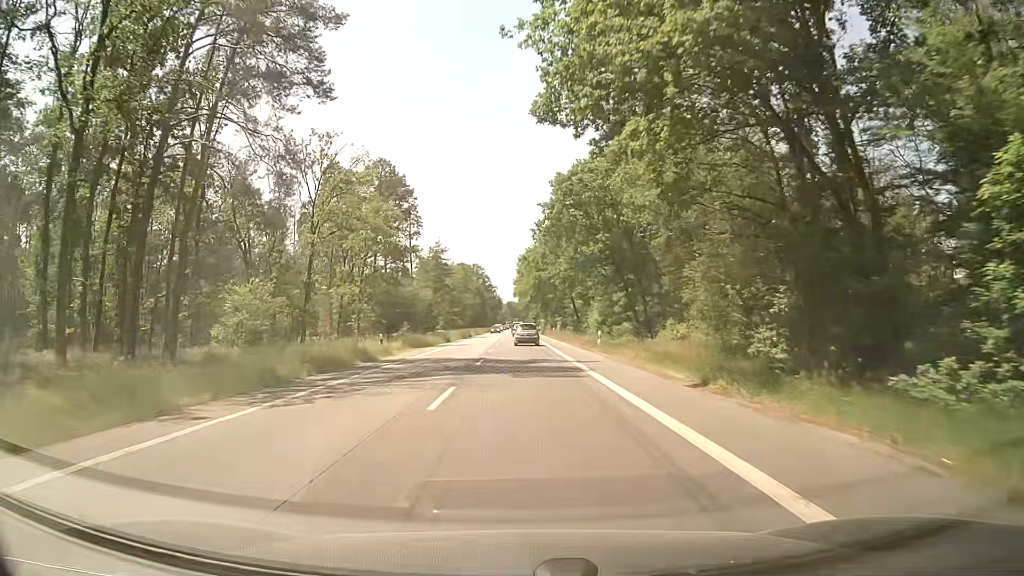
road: secondary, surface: asphalt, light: Day
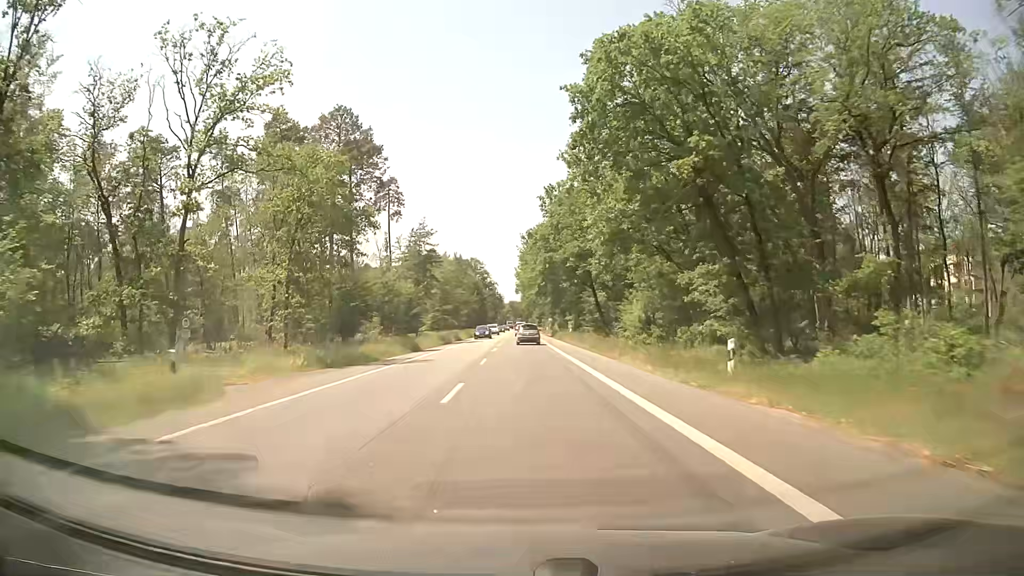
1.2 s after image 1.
(-0.1, +22.5) m; 0°
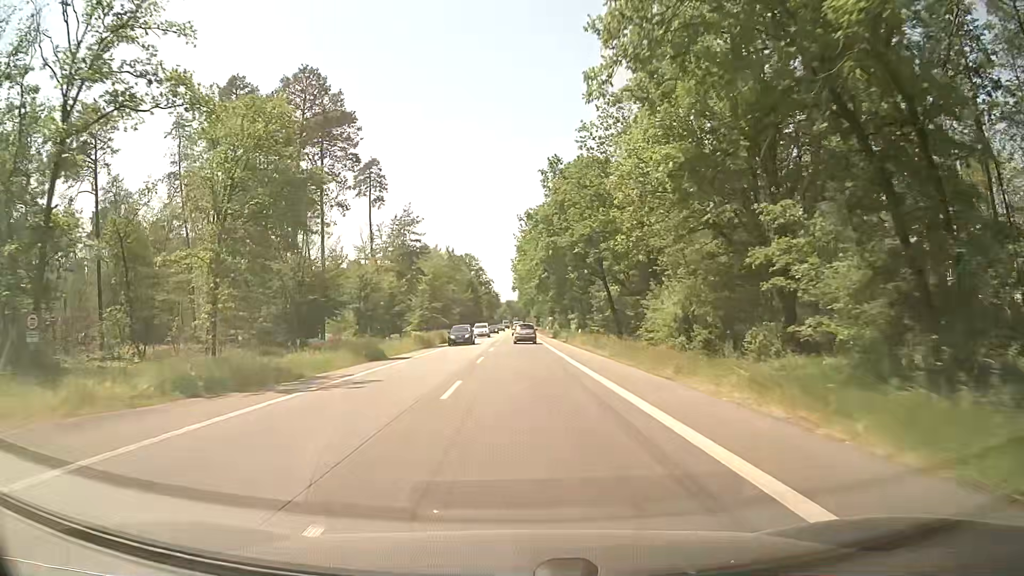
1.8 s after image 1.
(0.0, +11.2) m; 0°
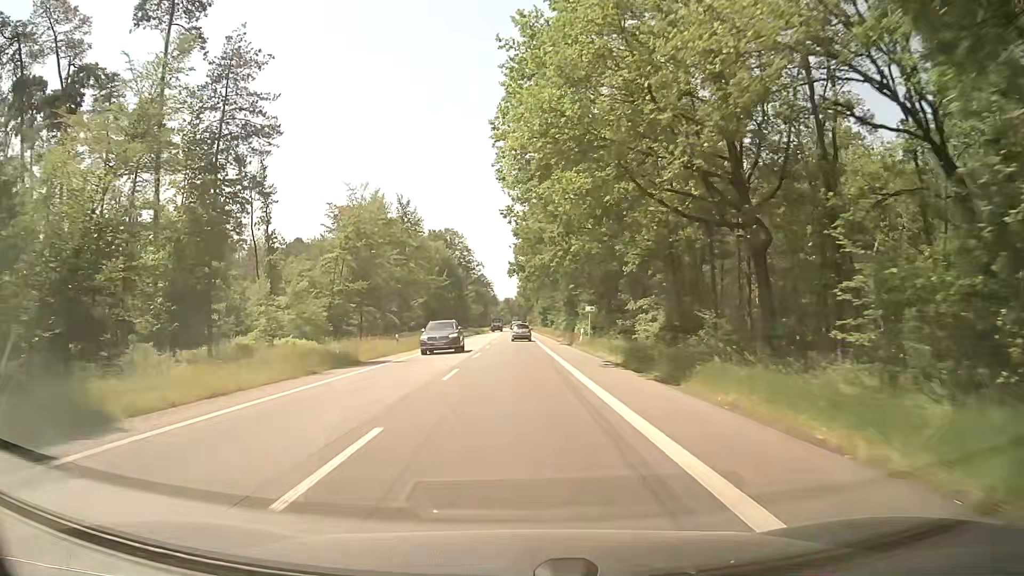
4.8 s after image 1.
(+0.5, +54.8) m; 0°
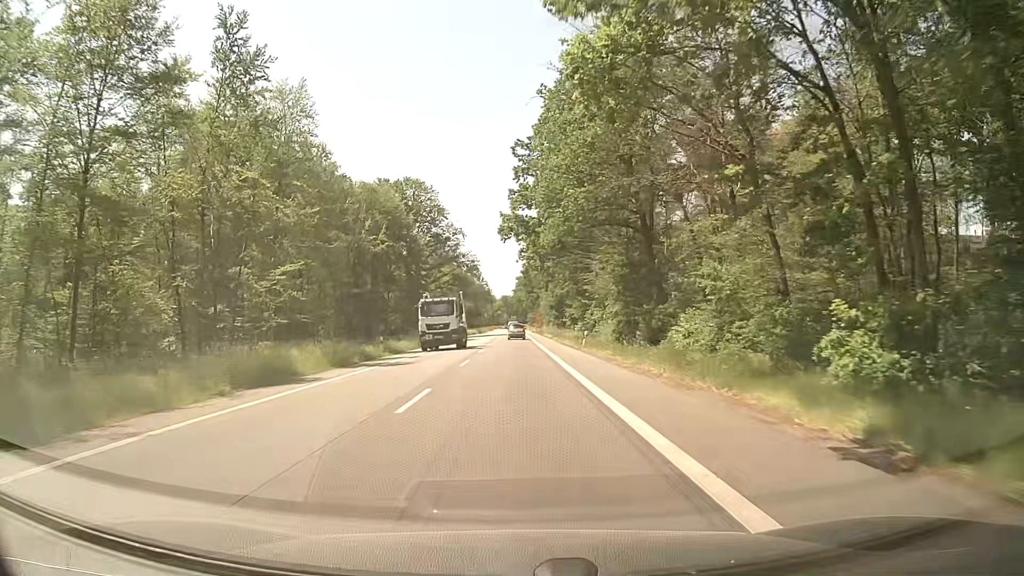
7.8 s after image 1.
(0.0, +53.6) m; 0°
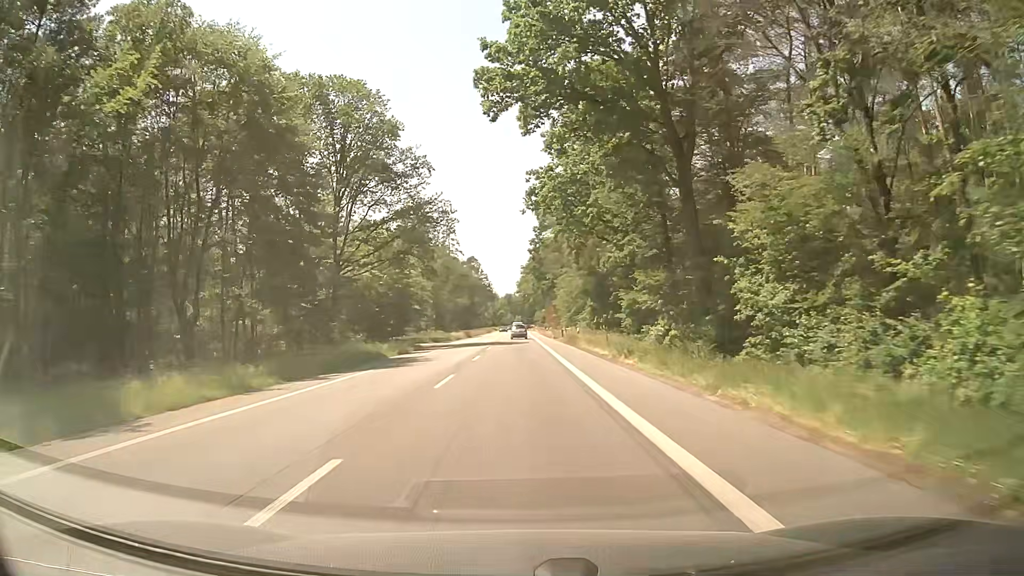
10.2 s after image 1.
(-0.3, +43.0) m; 0°
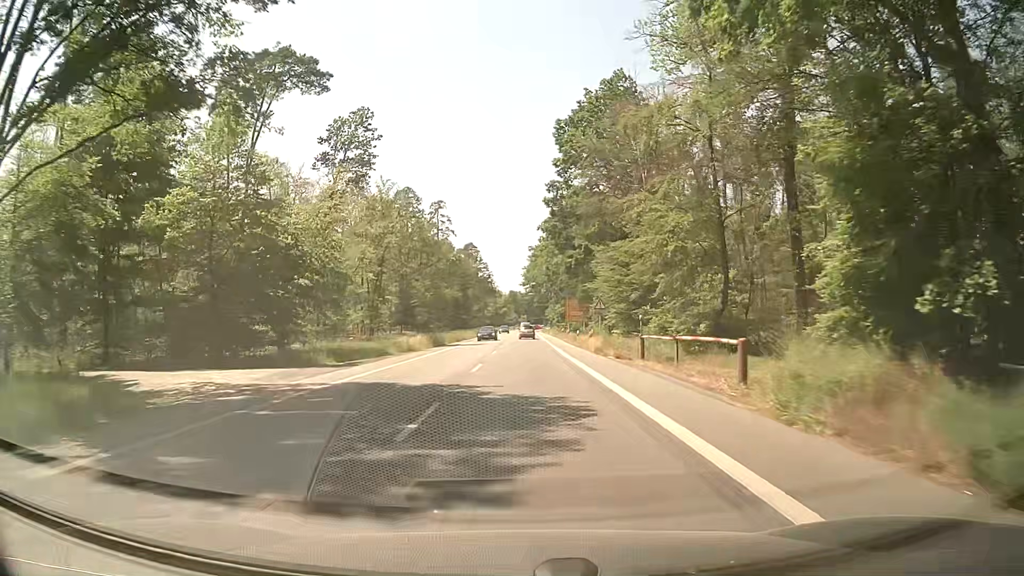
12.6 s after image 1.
(-0.5, +42.1) m; -1°
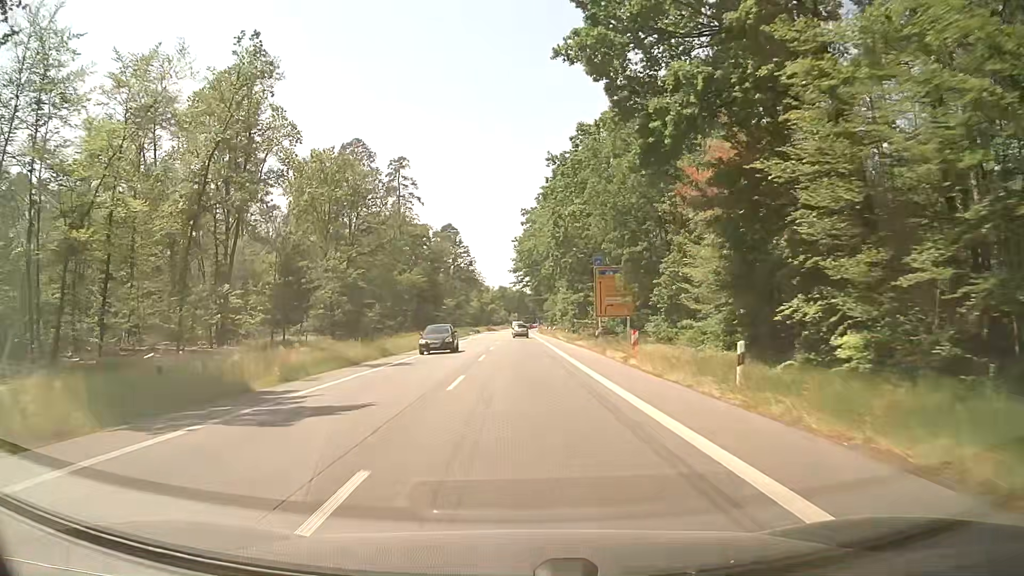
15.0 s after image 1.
(+0.5, +41.0) m; +2°
(0, +10) (0, +20) (0, +30) (0, +40) (0, +50) (0, +60) (0, +70) (0, +80) (0, +90) (-1, +100) m
